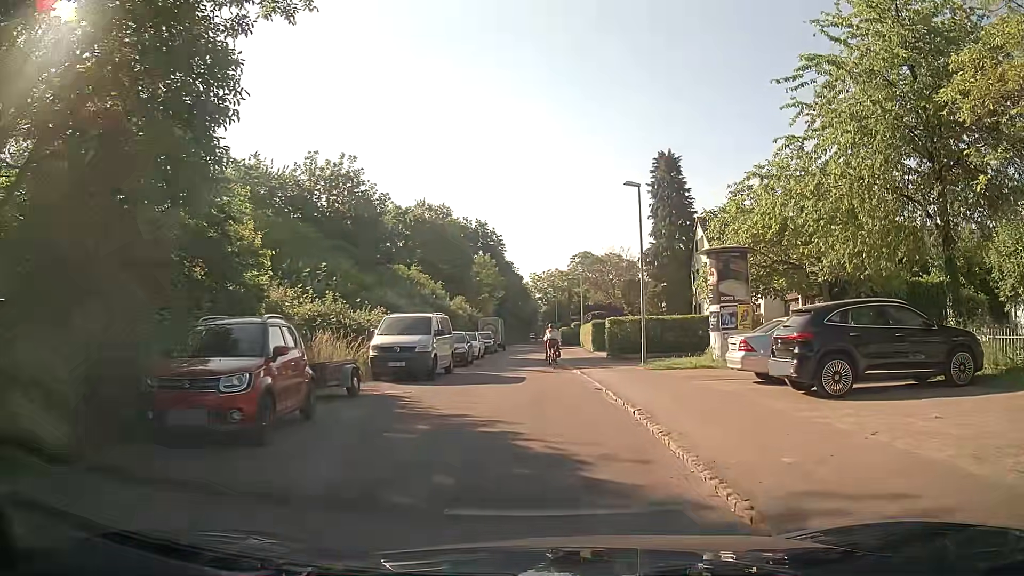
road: residential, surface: asphalt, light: Day
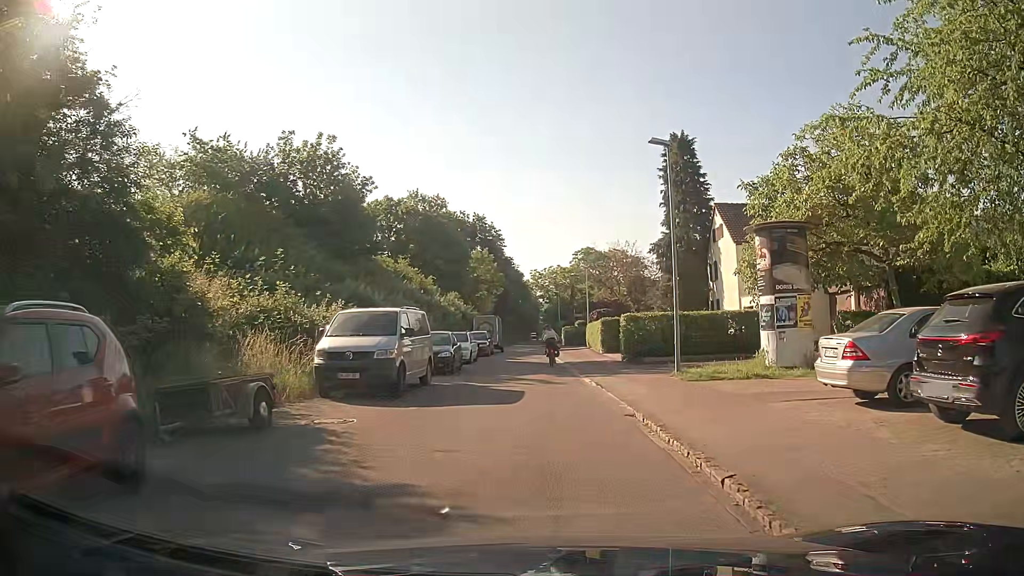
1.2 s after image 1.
(0.0, +5.1) m; -1°
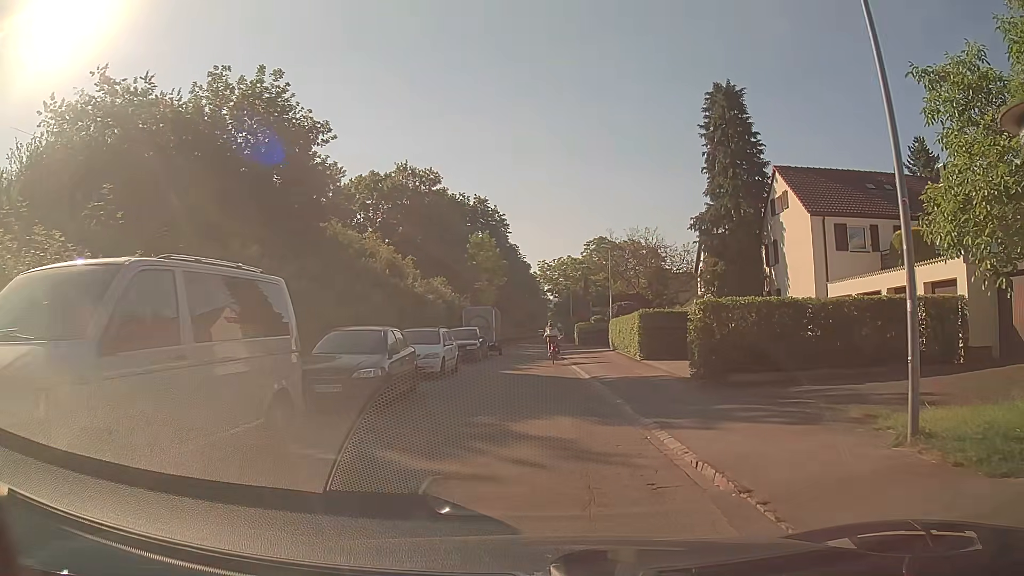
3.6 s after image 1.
(0.0, +10.9) m; 0°
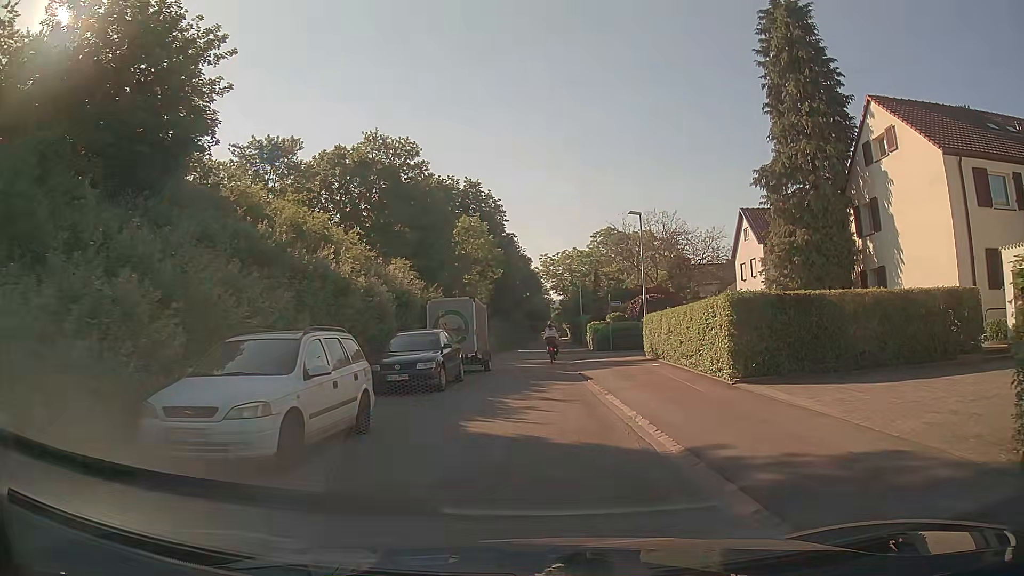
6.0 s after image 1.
(-0.1, +11.8) m; -1°
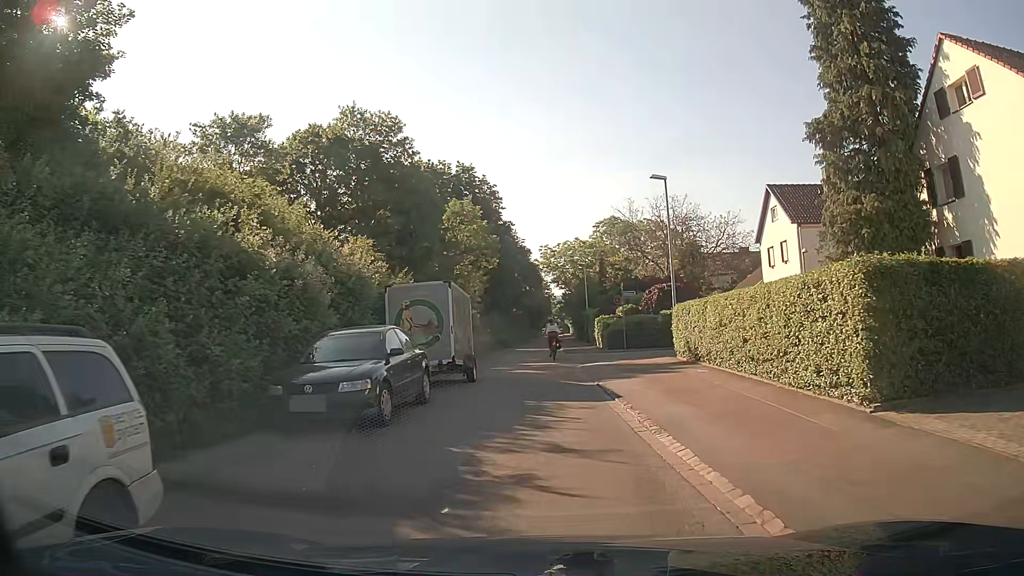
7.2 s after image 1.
(+0.1, +6.0) m; +1°
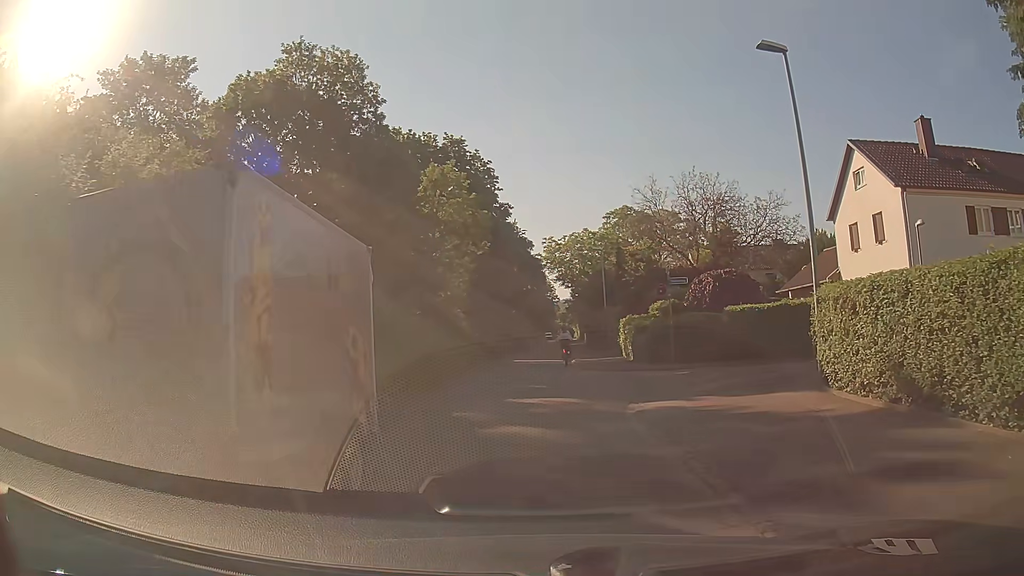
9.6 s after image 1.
(-0.2, +11.6) m; -1°
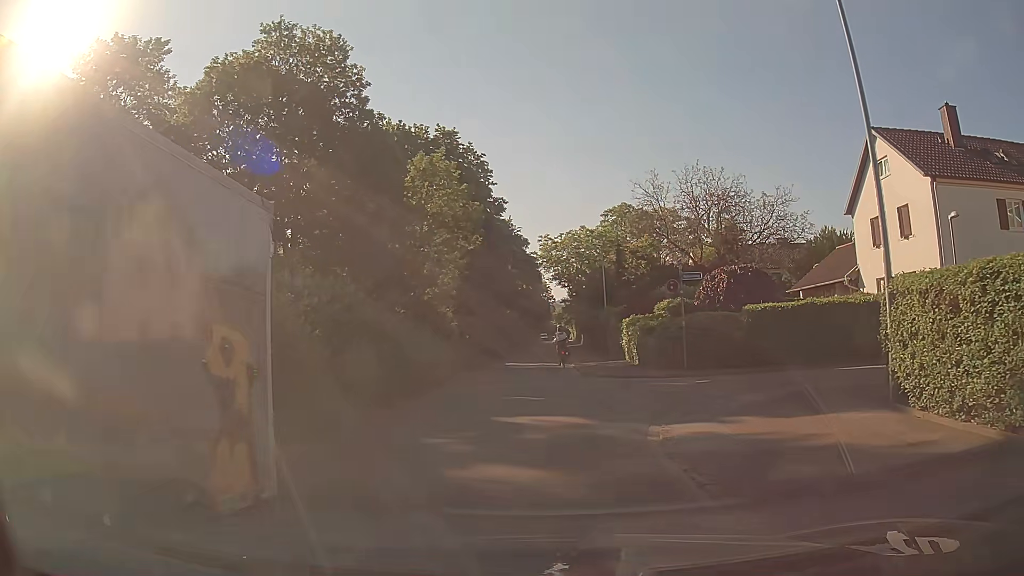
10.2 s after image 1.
(0.0, +2.7) m; +1°
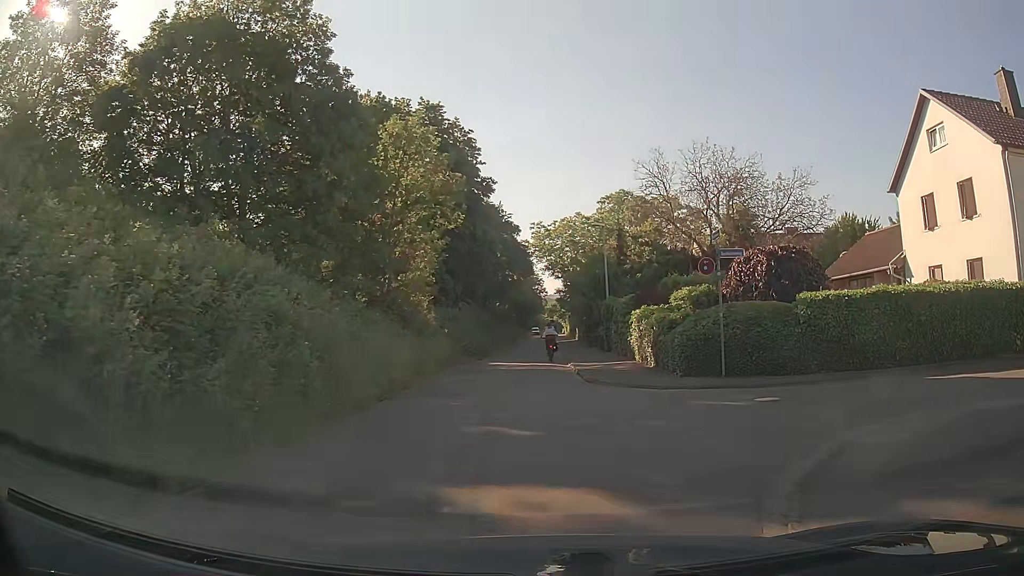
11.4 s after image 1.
(0.0, +5.1) m; +1°
